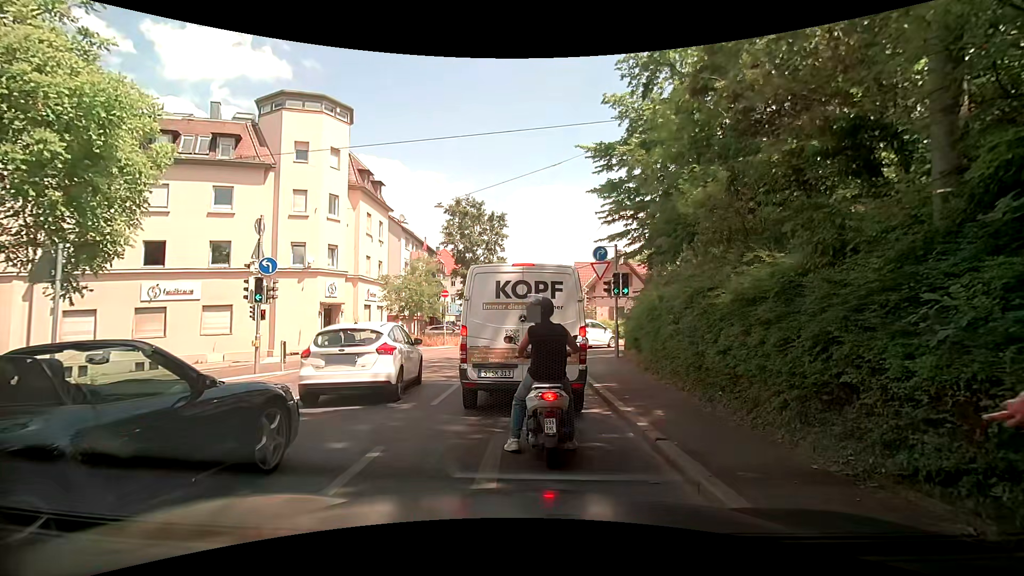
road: unclassified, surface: asphalt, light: Day
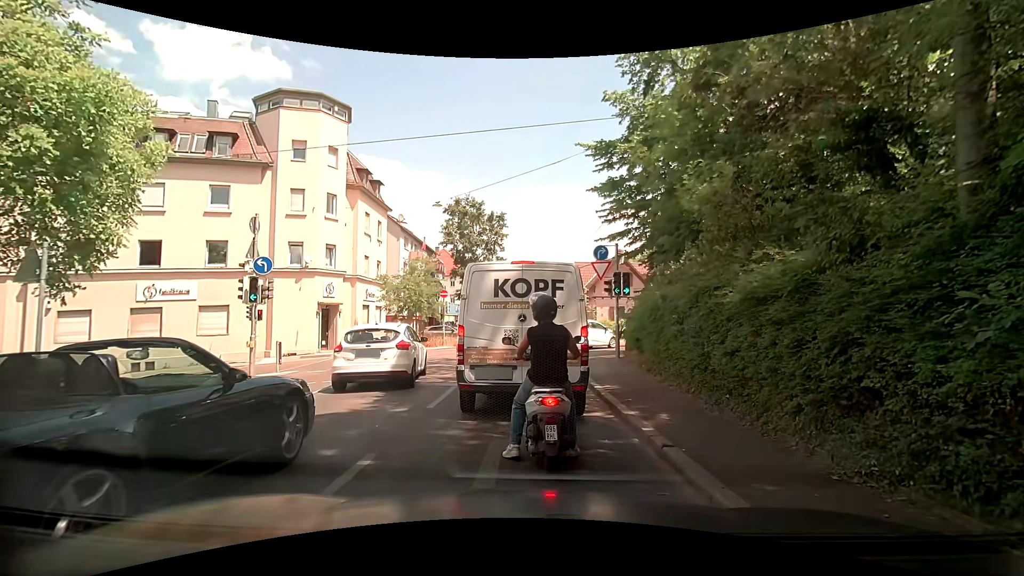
(0.0, +0.3) m; 0°
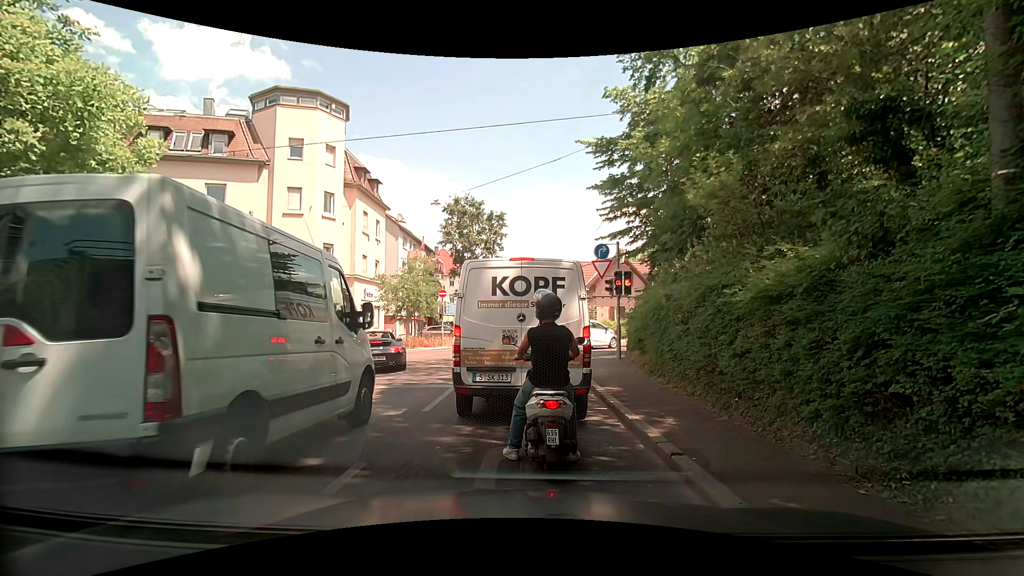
(0.0, +0.4) m; 0°
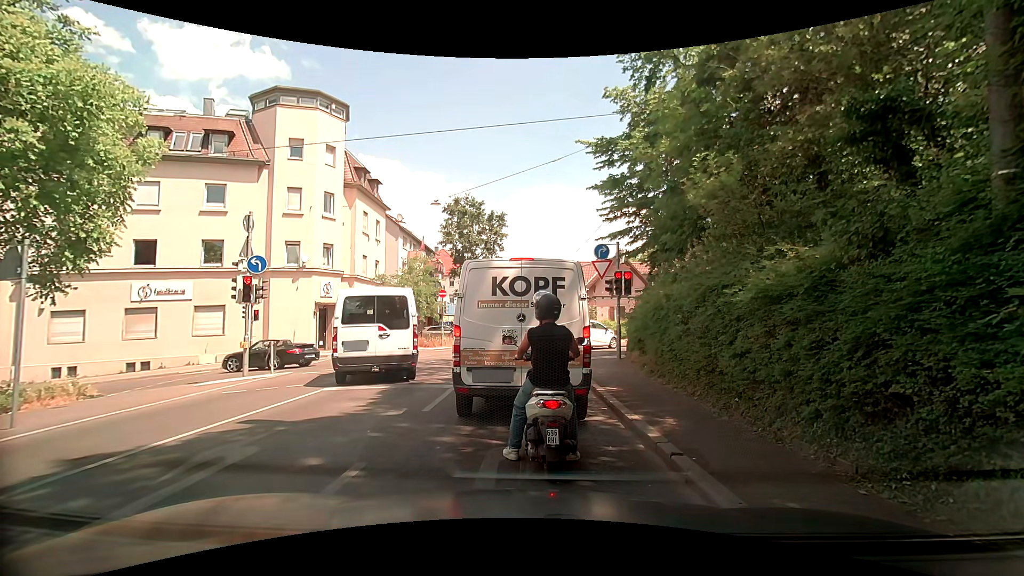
(0.0, 0.0) m; 0°
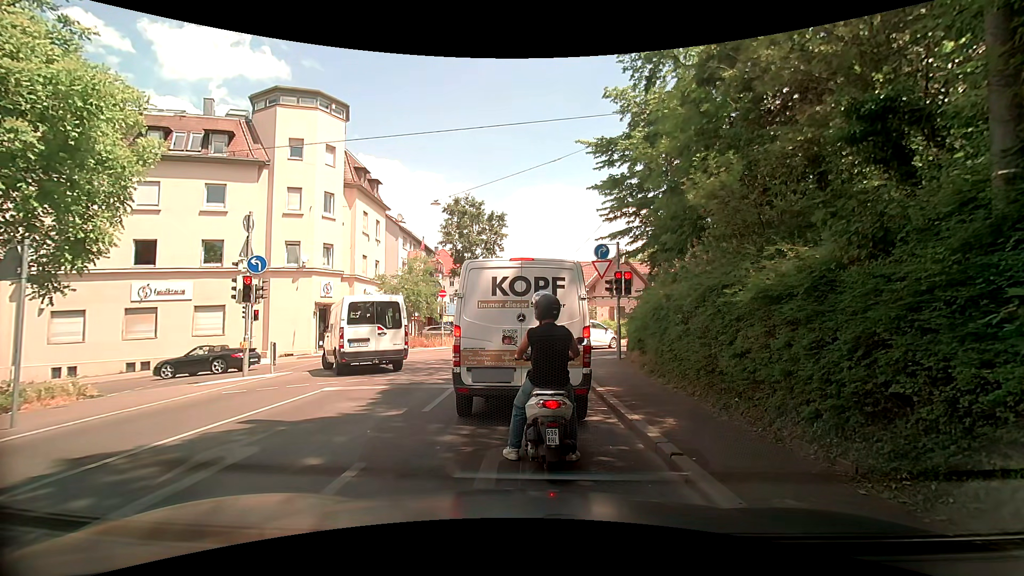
(0.0, 0.0) m; 0°
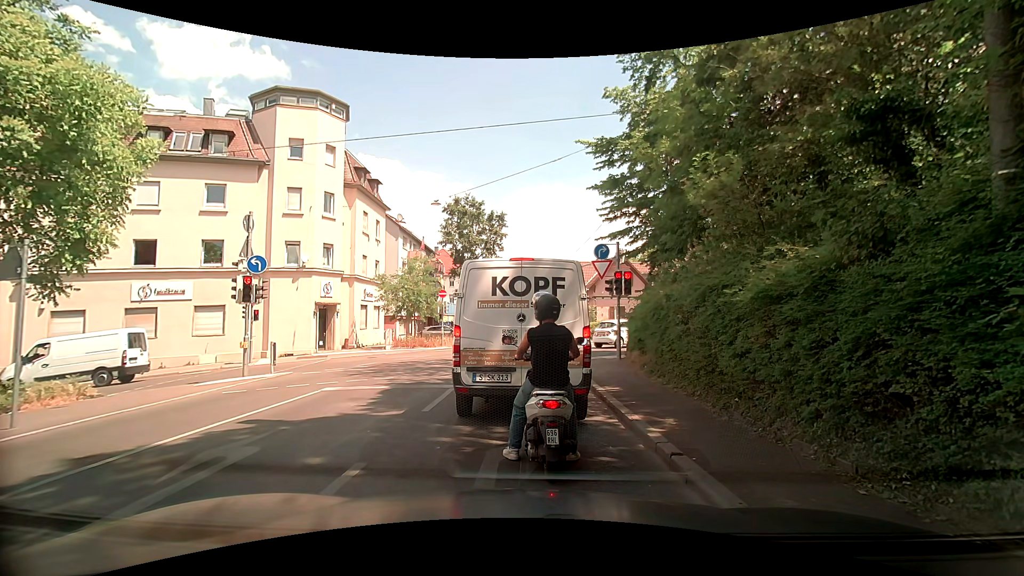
(0.0, 0.0) m; 0°
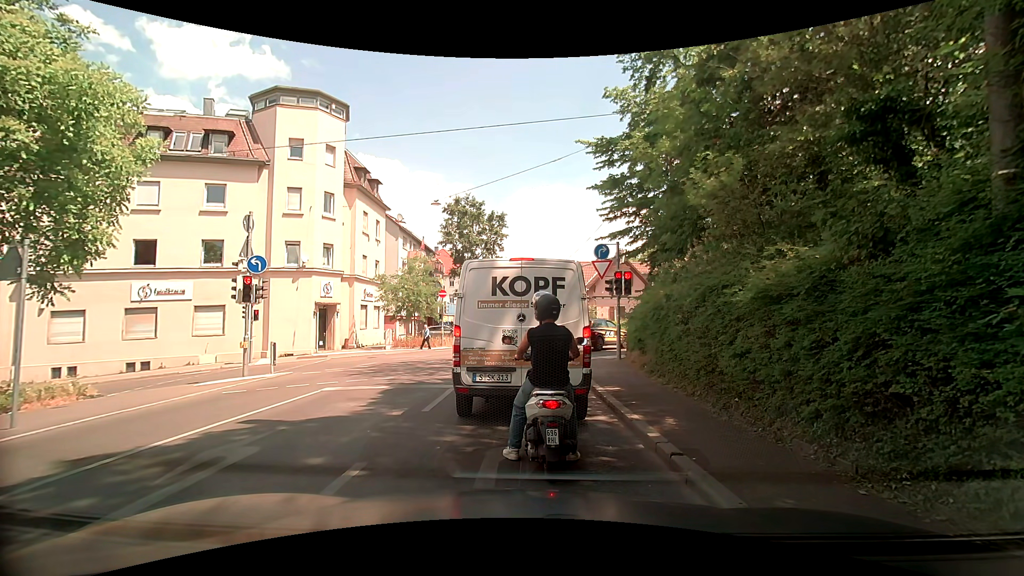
(0.0, 0.0) m; 0°
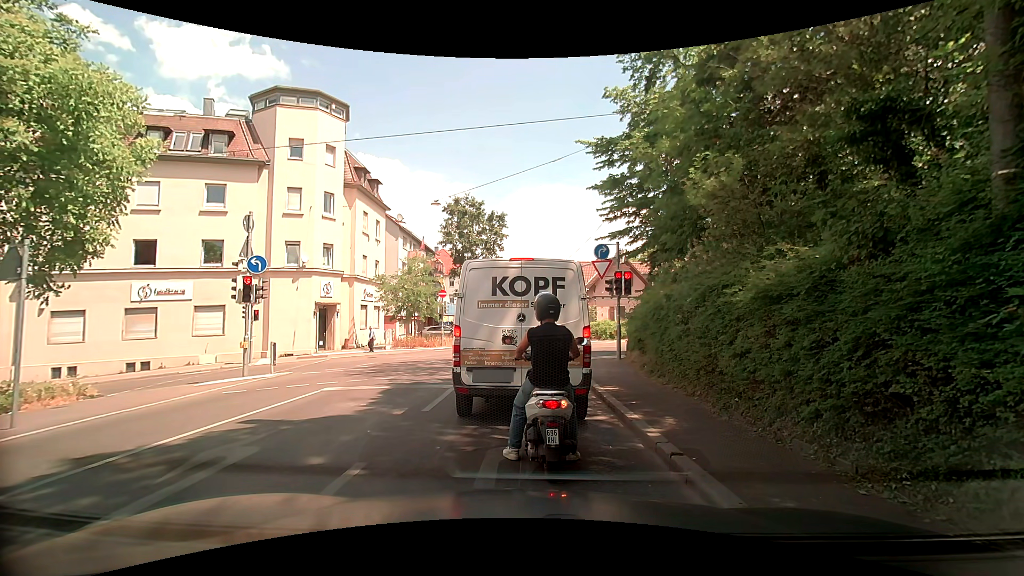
(0.0, 0.0) m; 0°
